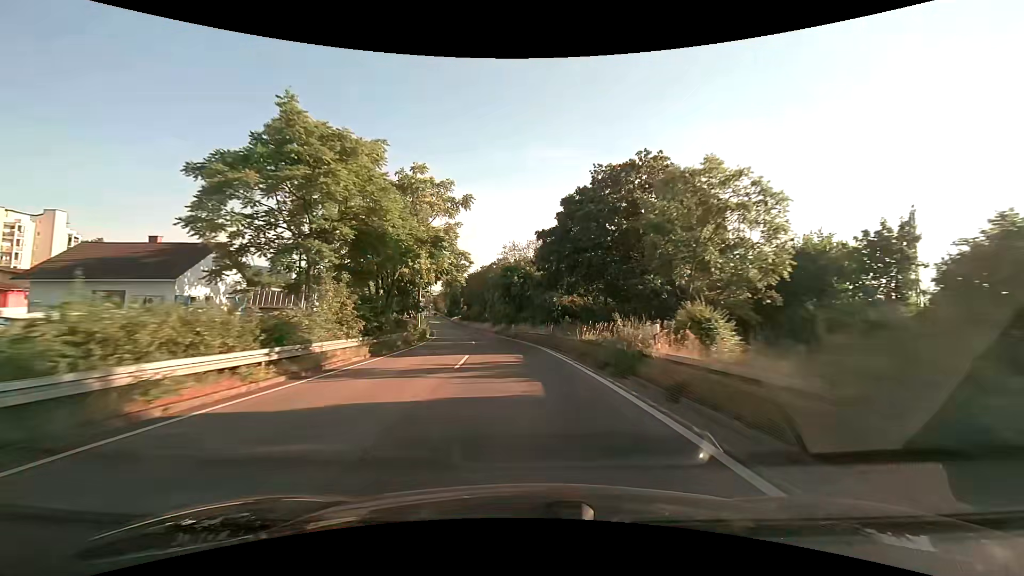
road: trunk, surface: asphalt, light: Day
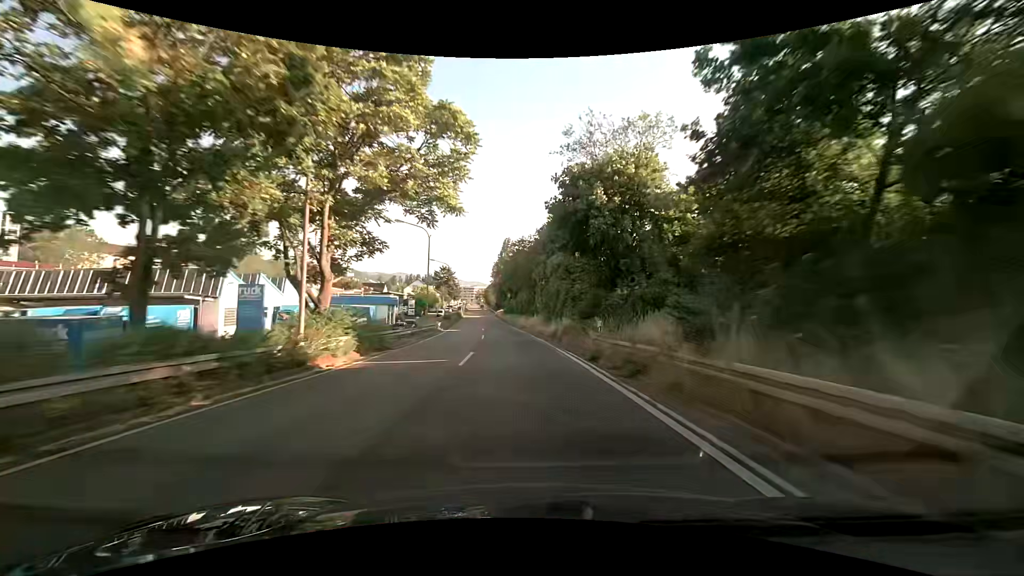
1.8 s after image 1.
(-2.0, +36.2) m; -6°
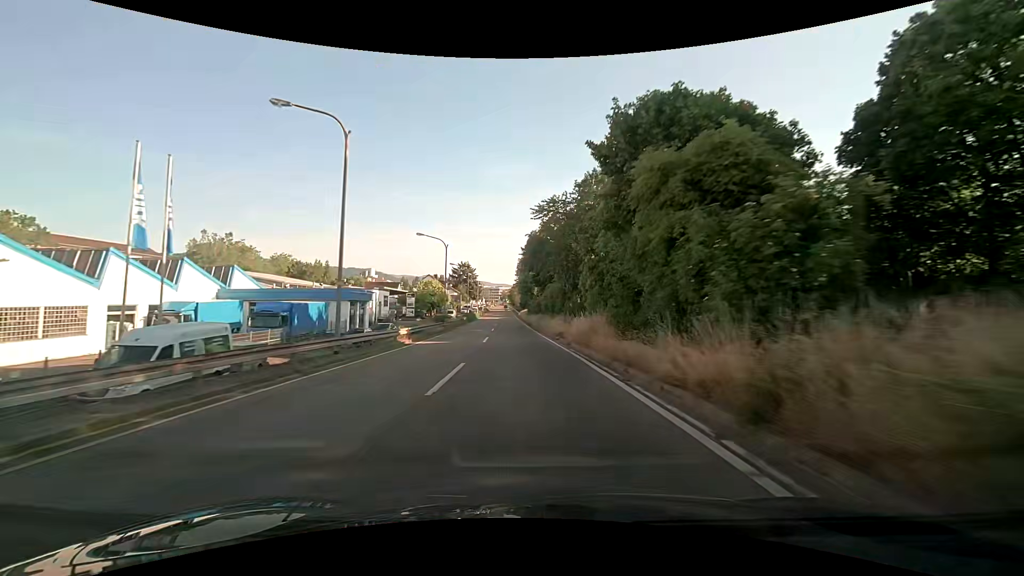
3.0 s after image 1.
(-0.8, +24.0) m; -4°
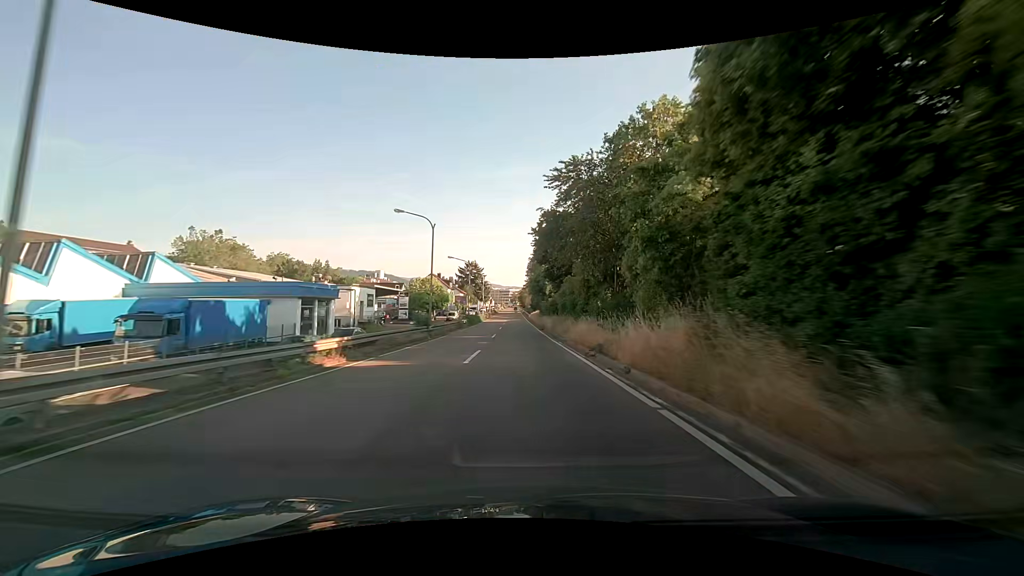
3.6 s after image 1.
(-0.1, +11.8) m; -1°
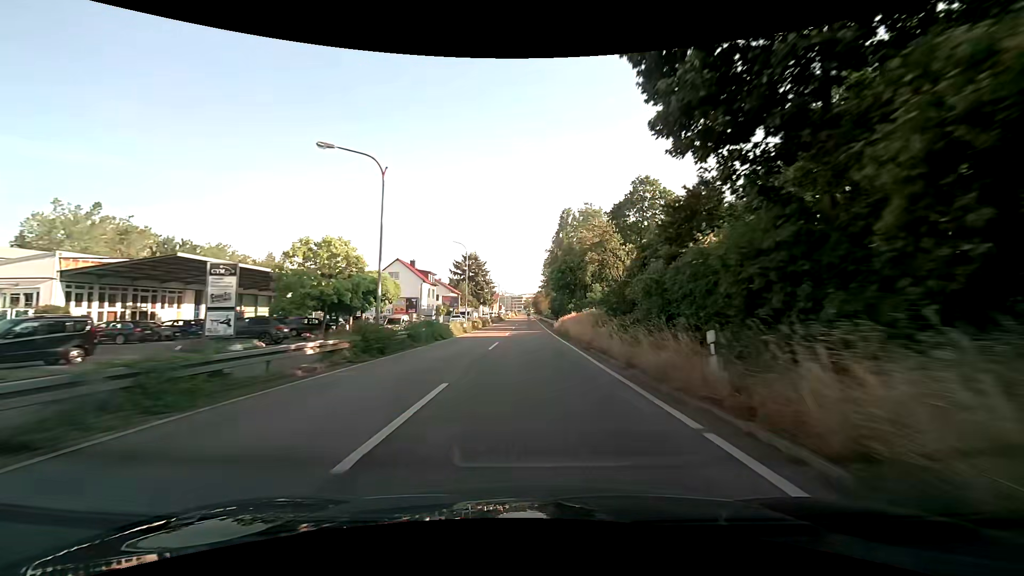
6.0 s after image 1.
(-0.9, +46.5) m; -2°
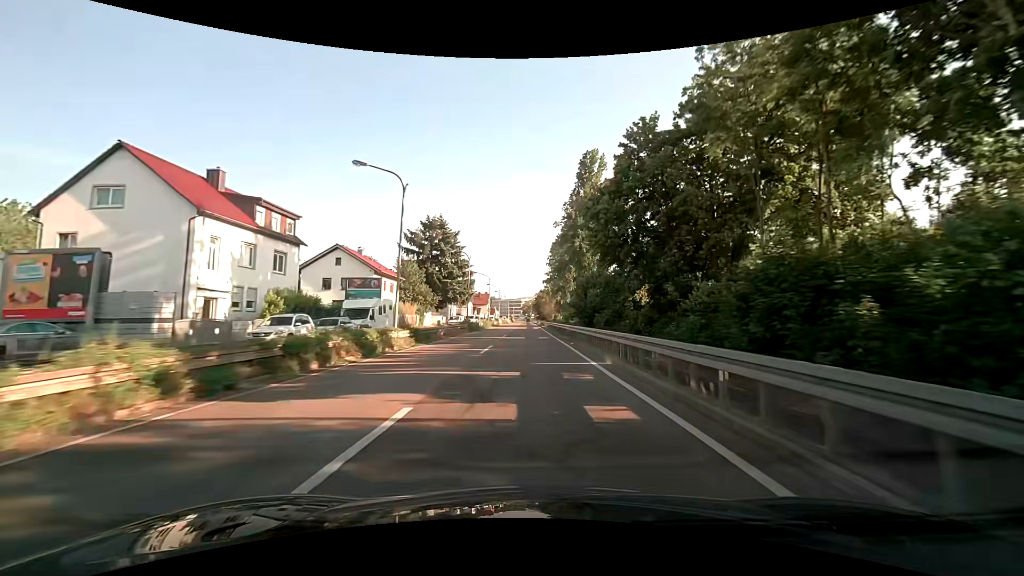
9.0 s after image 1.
(+0.4, +56.9) m; 0°
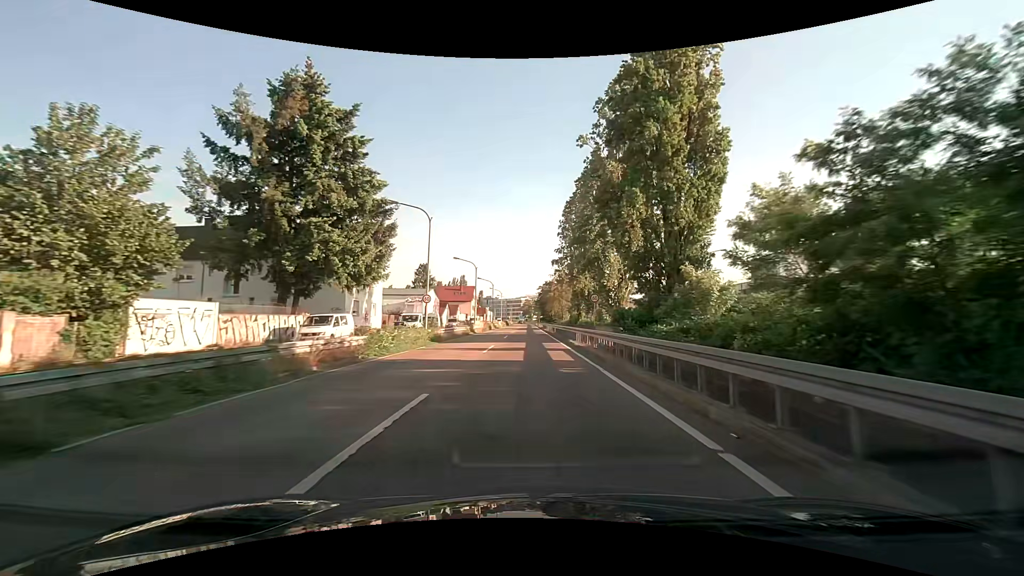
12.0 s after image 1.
(+0.3, +52.3) m; 0°
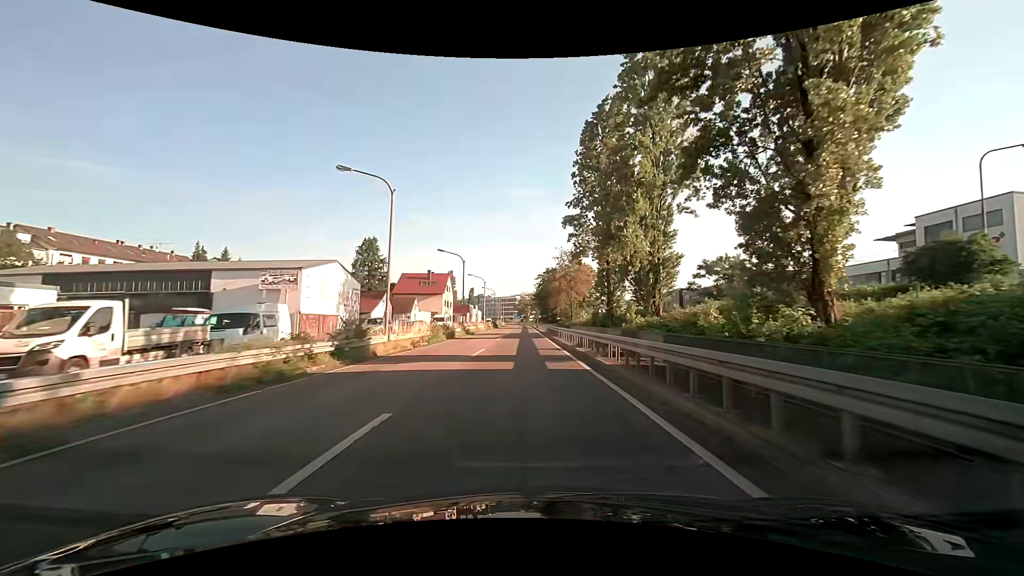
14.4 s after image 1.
(+0.1, +37.6) m; 0°
(0, +10) (0, +20) (0, +30) (0, +40) (0, +50) (0, +60) (0, +70) (0, +80) (0, +90) (0, +100) m
